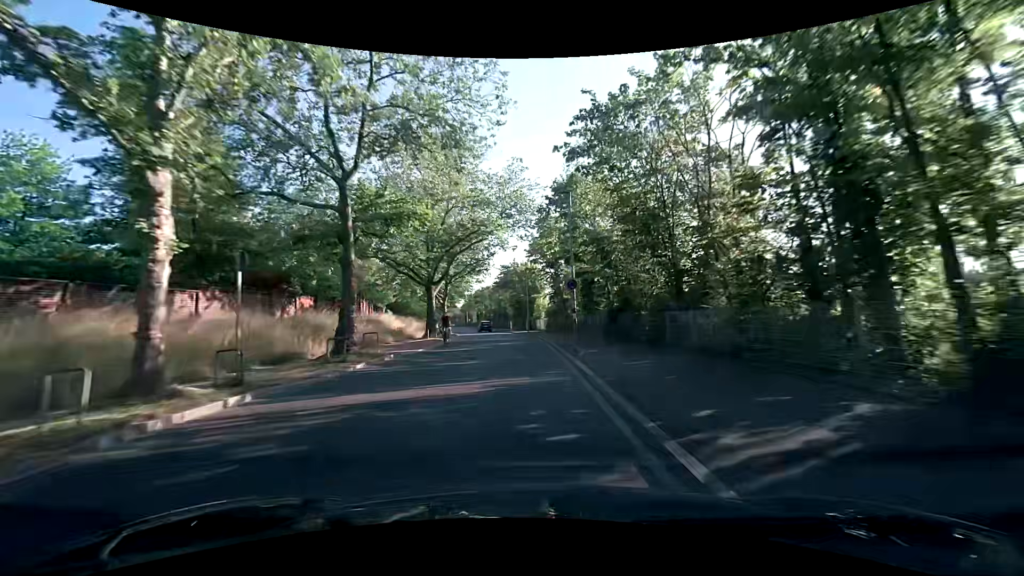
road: tertiary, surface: asphalt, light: Day
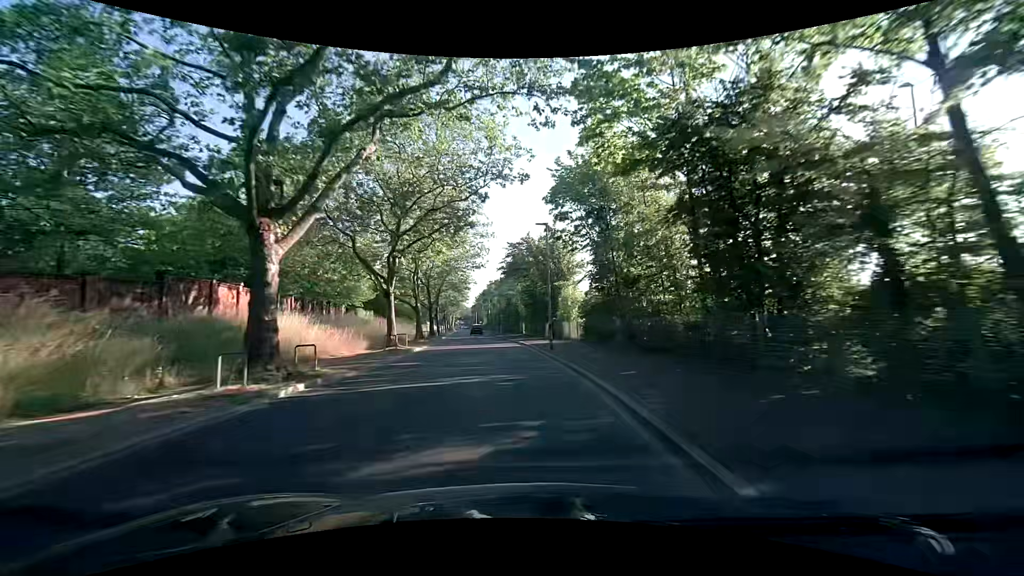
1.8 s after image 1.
(-0.2, +24.1) m; -1°
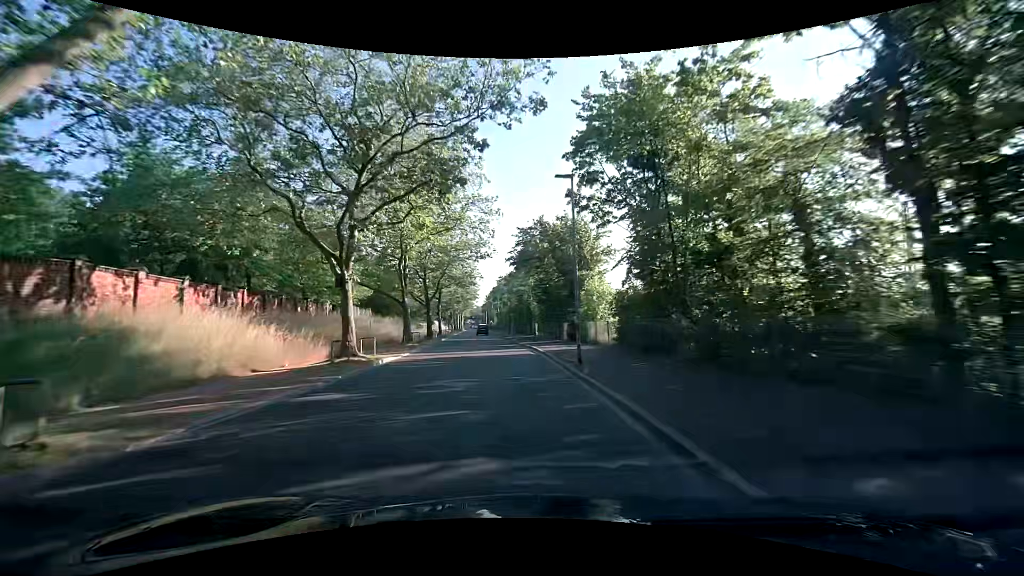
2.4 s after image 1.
(-0.2, +8.0) m; -2°
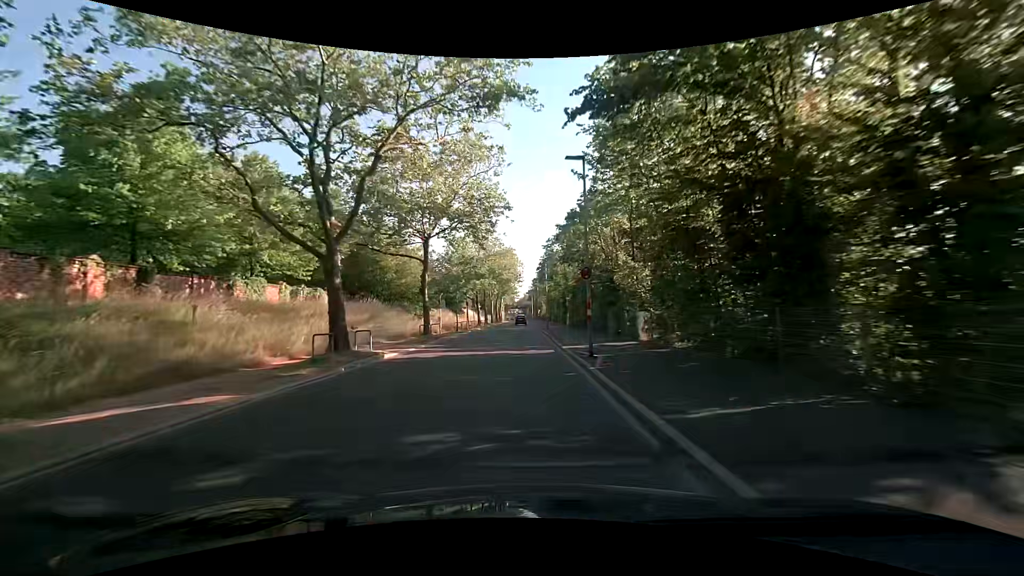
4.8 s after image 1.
(-1.9, +32.1) m; -6°
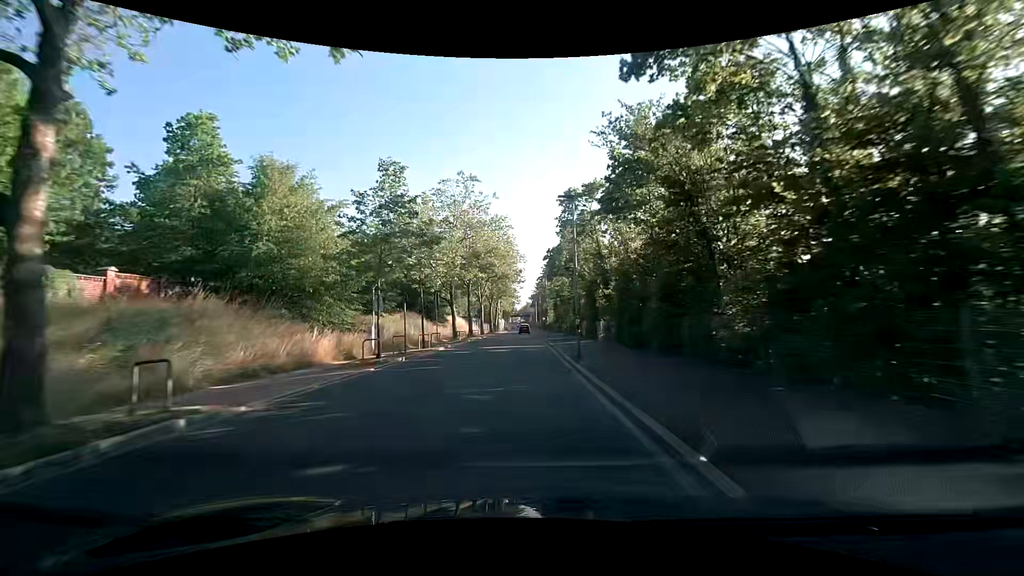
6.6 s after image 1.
(-0.2, +24.3) m; -1°
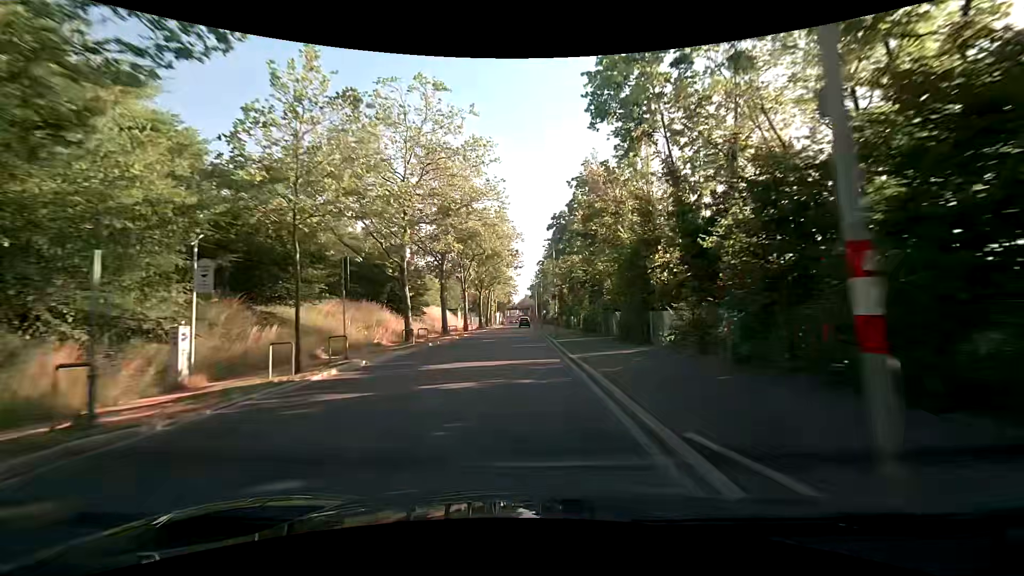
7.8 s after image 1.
(+0.2, +16.0) m; +1°
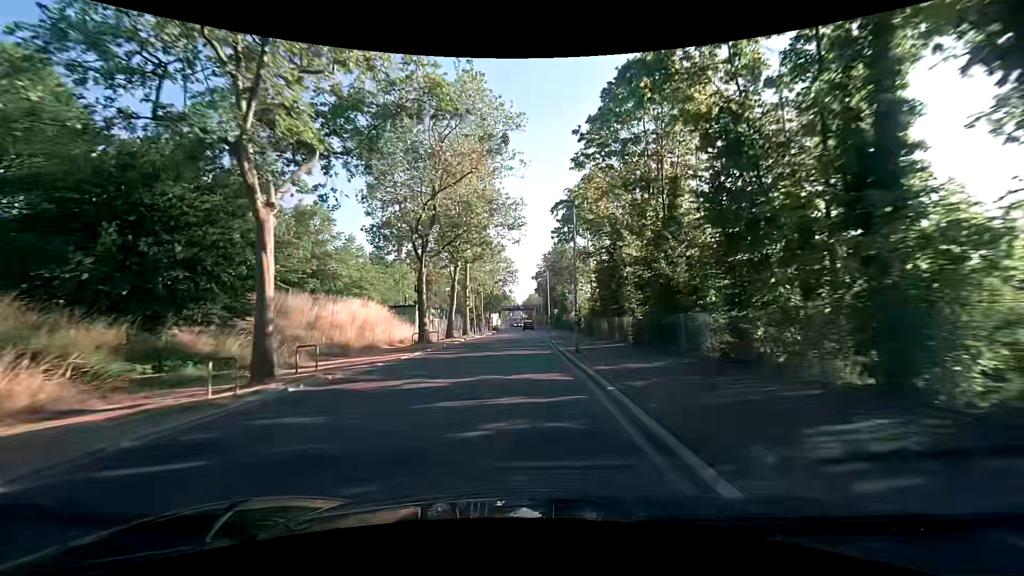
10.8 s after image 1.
(-0.2, +38.6) m; -1°
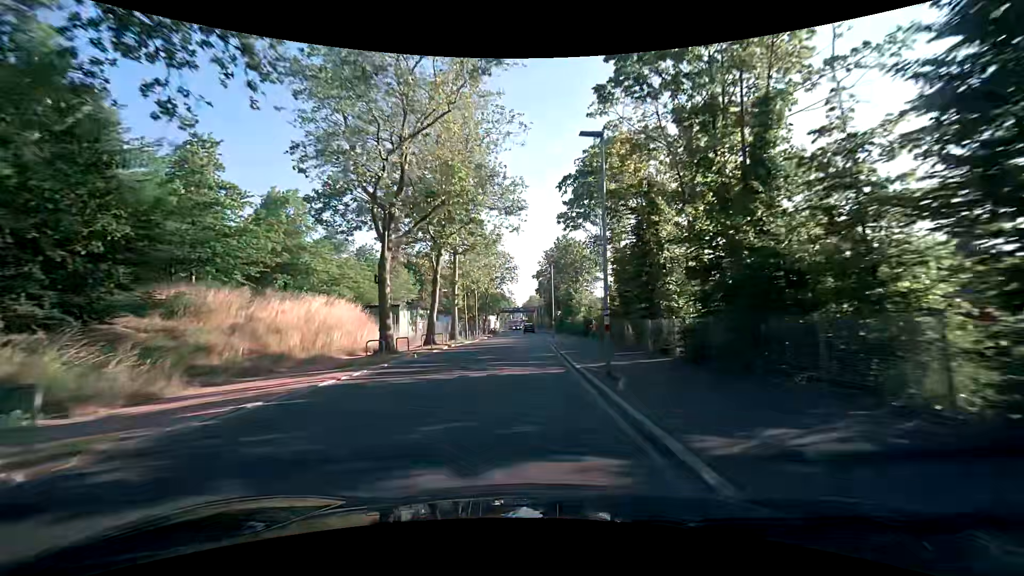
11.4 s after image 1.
(0.0, +7.5) m; 0°
(0, +10) (0, +20) (0, +30) (0, +40) (0, +50) (0, +60) (0, +70) (0, +80) (0, +90) (0, +100) m
